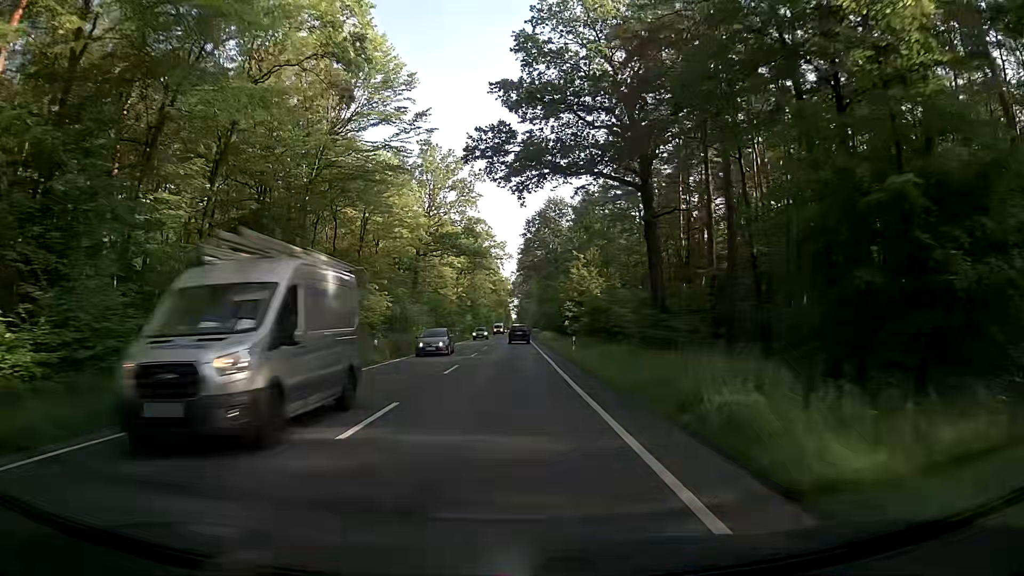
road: primary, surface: asphalt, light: Day
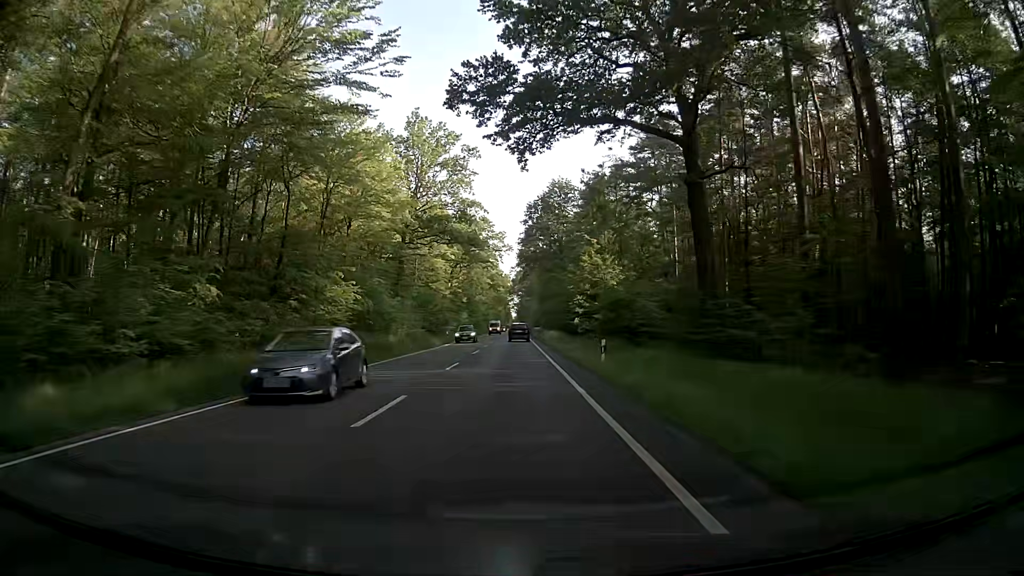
(0.0, +11.3) m; 0°
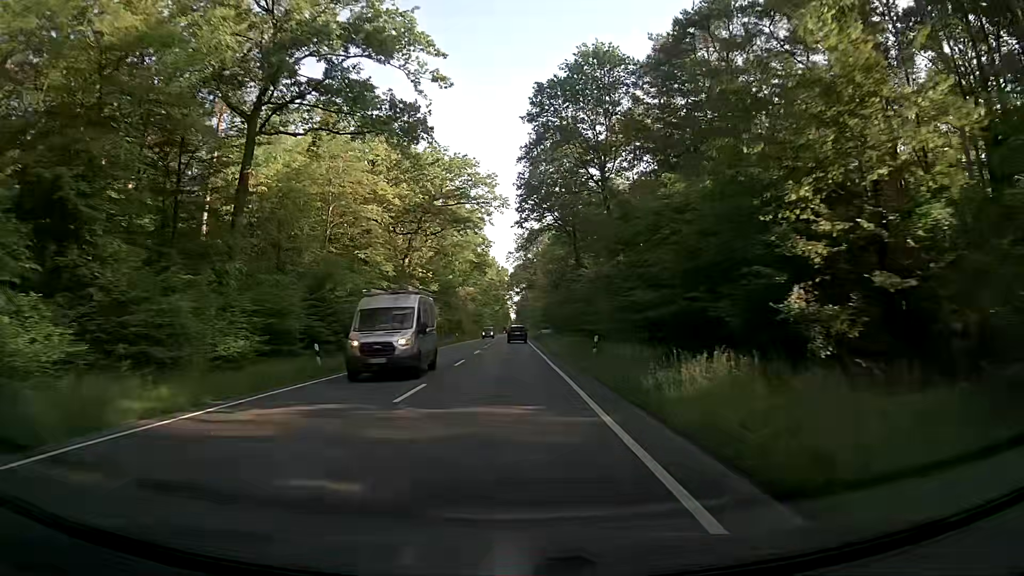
(+0.3, +45.3) m; +1°
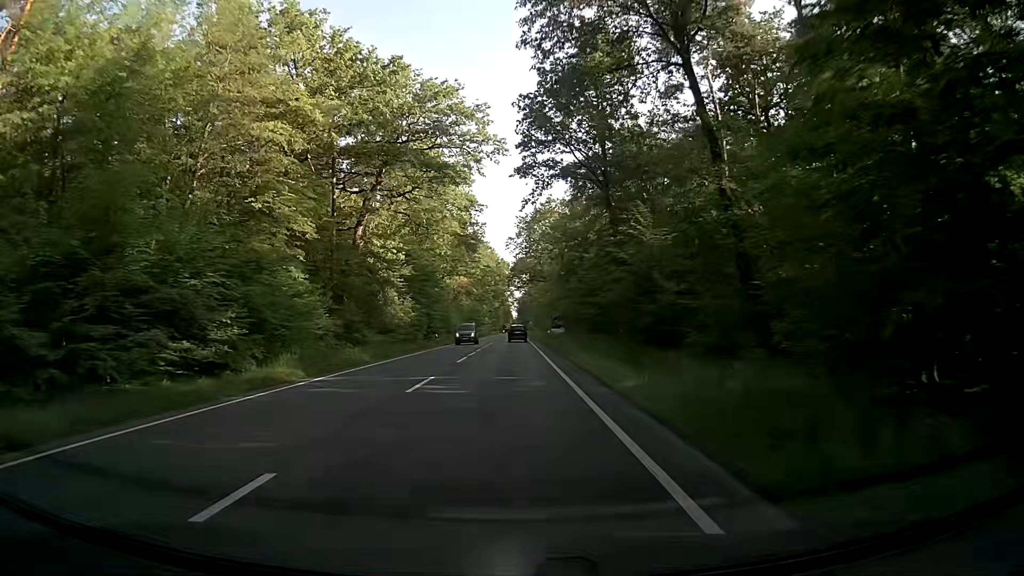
(-0.1, +22.6) m; 0°
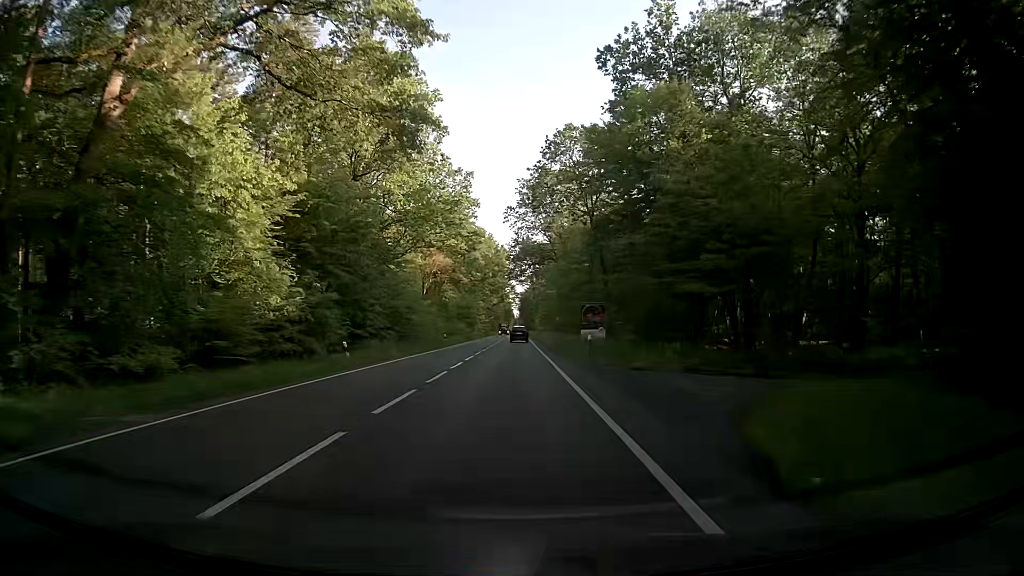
(-0.3, +33.9) m; -1°
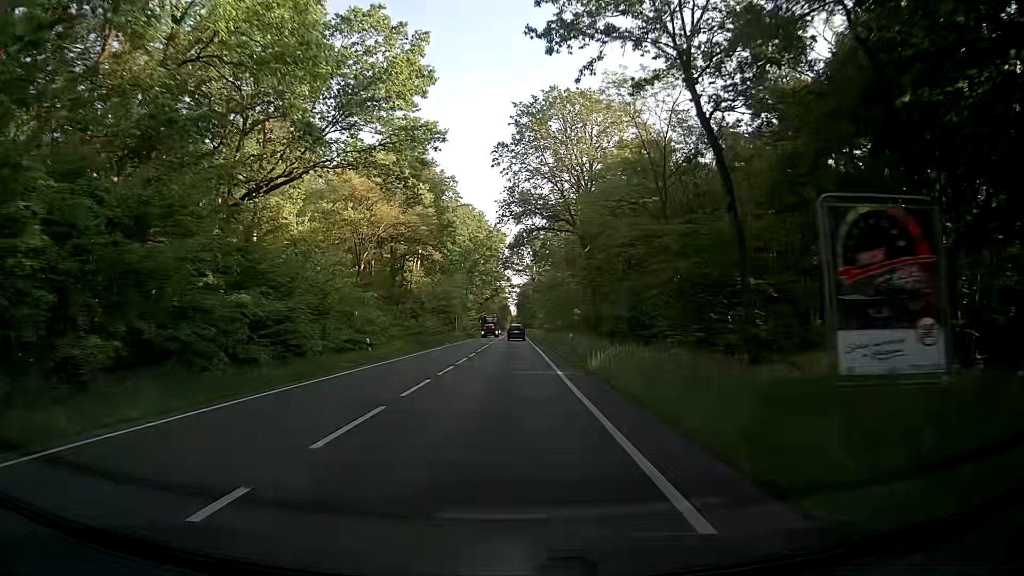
(+0.2, +33.9) m; +1°
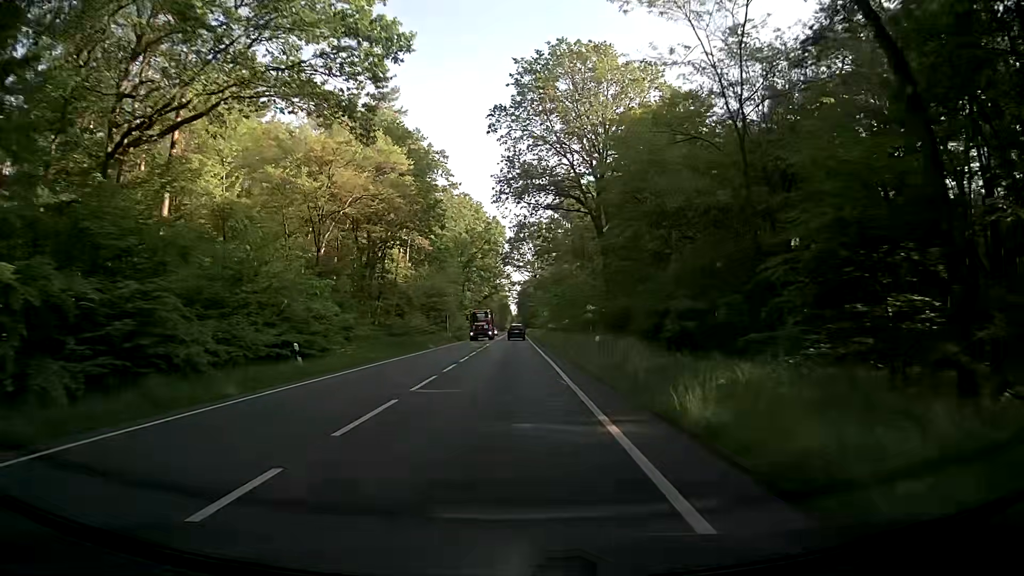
(-0.1, +11.3) m; -1°
(0, +10) (0, +20) (0, +30) (0, +40) (0, +50) (0, +60) (0, +70) (0, +80) (+1, +90) (+1, +100) m
